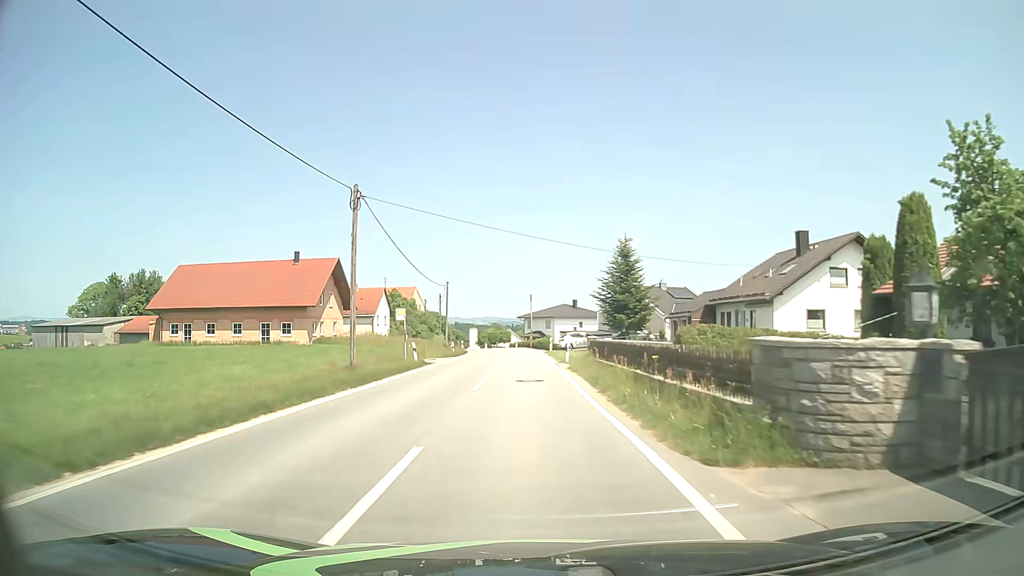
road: tertiary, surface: asphalt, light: Day
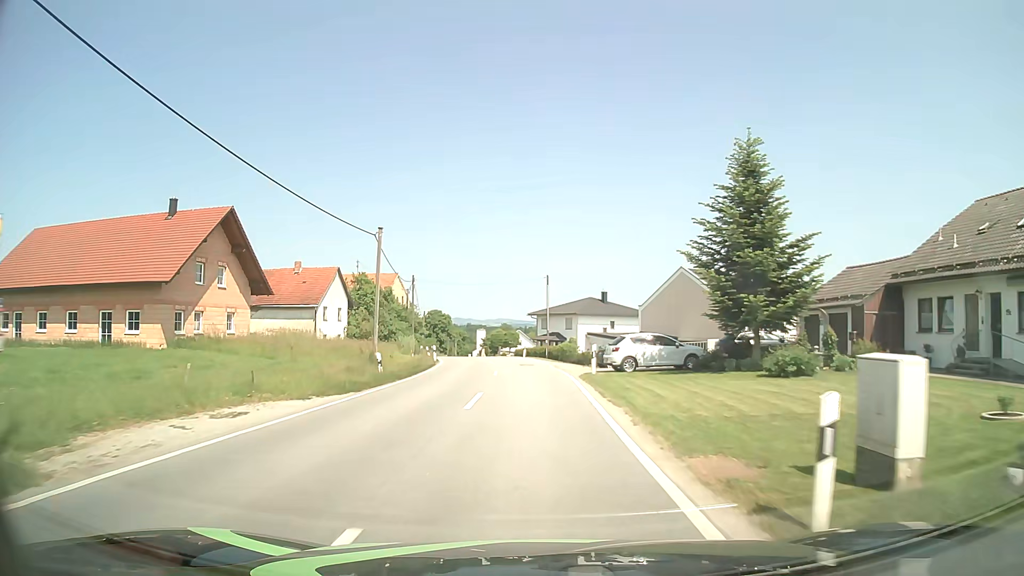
(-0.3, +27.0) m; -1°
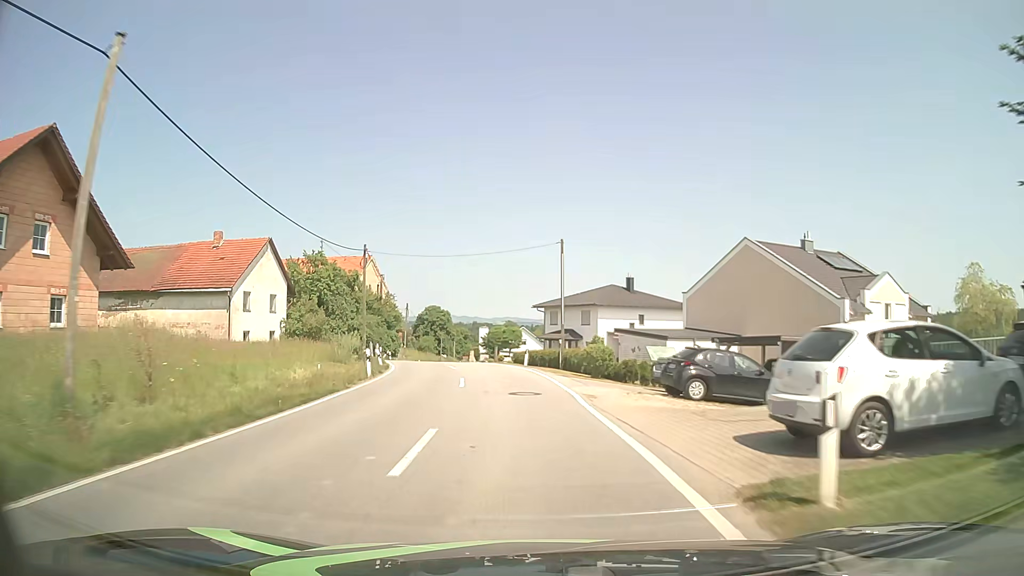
(-0.1, +18.1) m; -1°
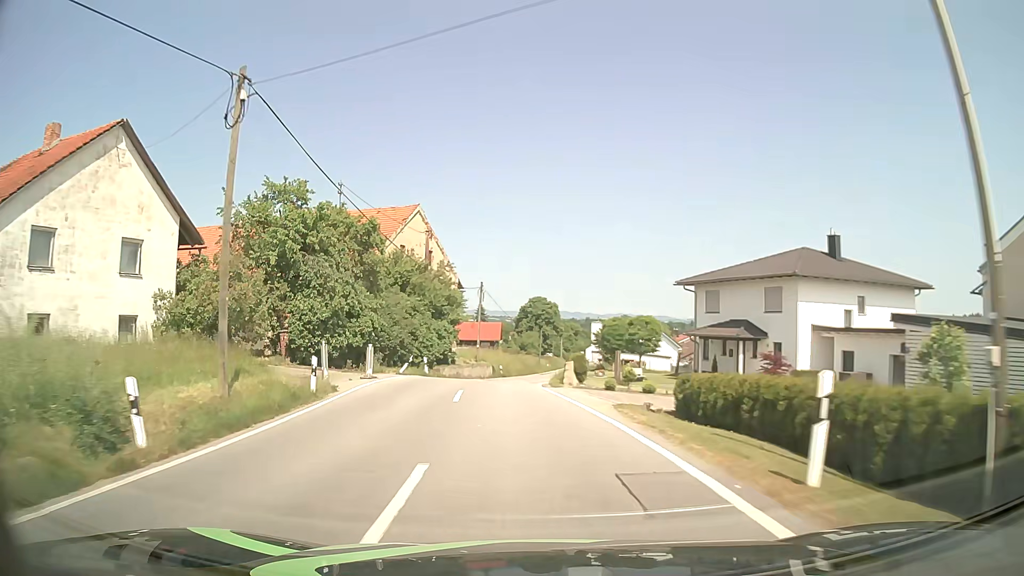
(-1.9, +27.1) m; -10°
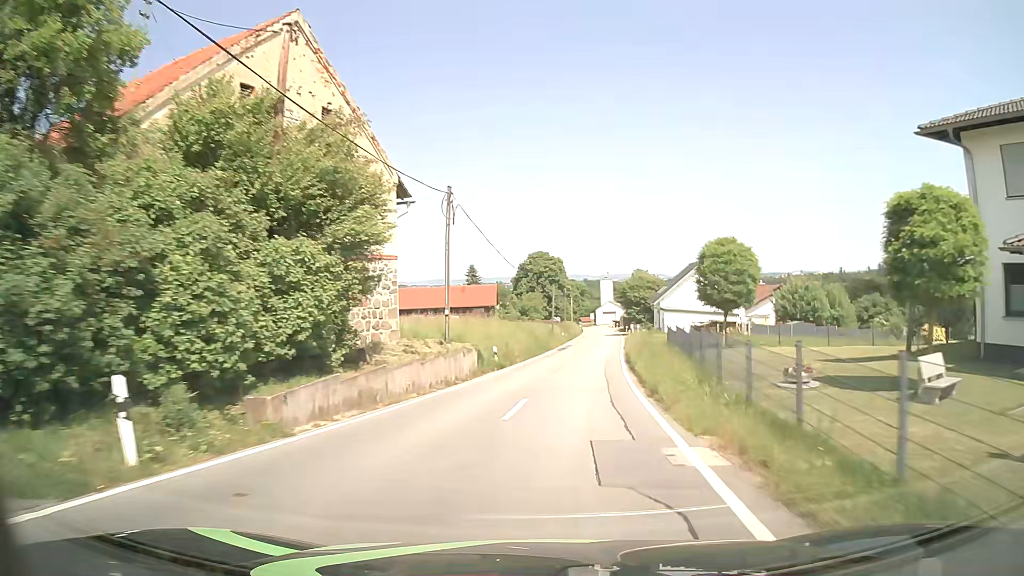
(-1.1, +27.4) m; +1°
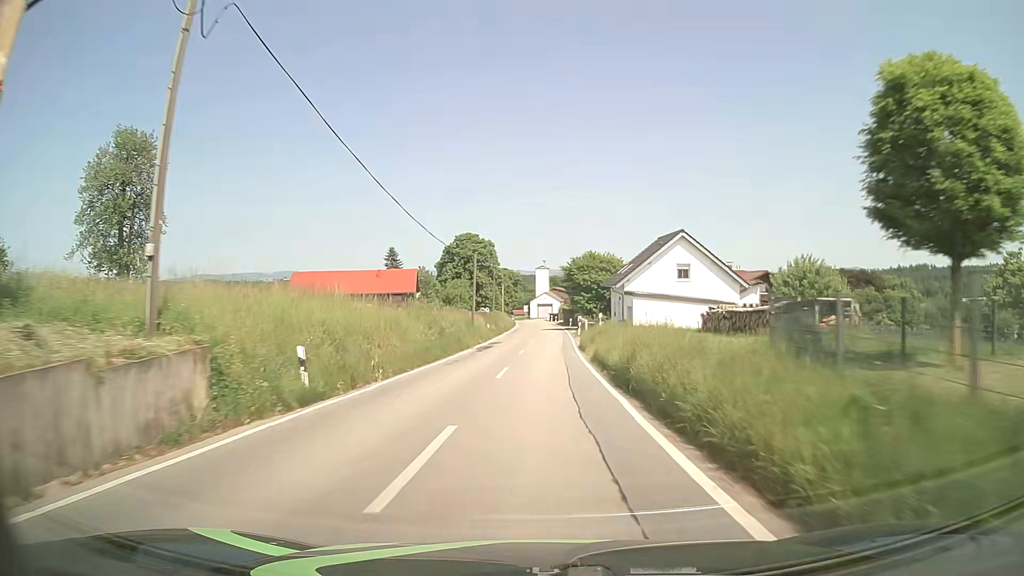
(+0.9, +18.5) m; +5°
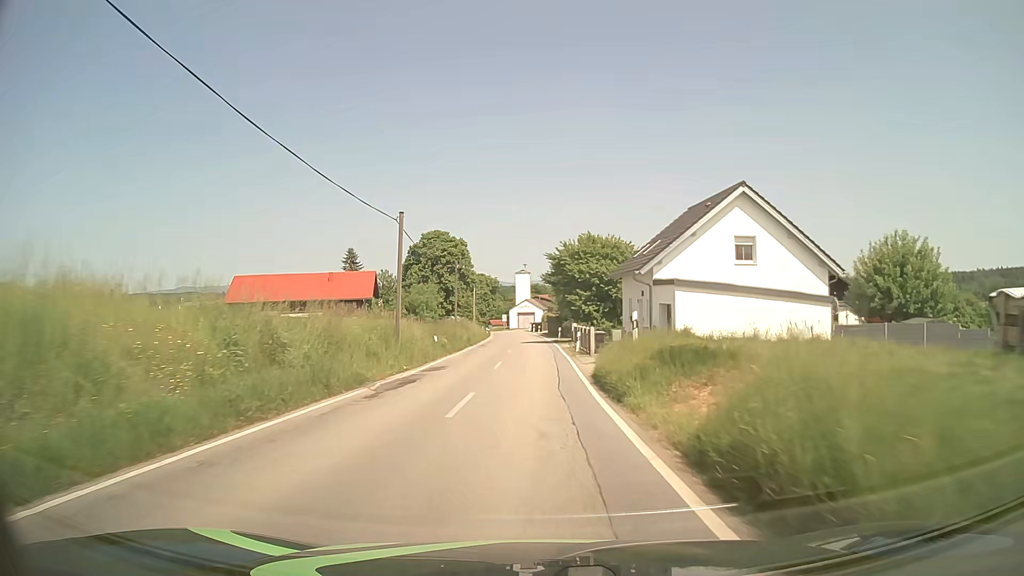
(+0.3, +18.4) m; +2°
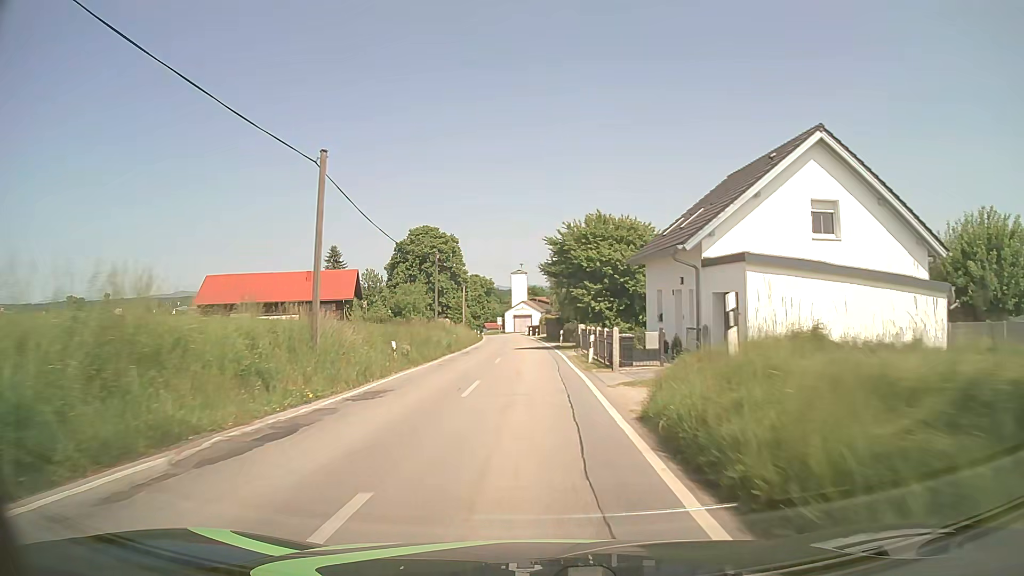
(0.0, +9.1) m; 0°
(0, +10) (0, +20) (0, +30) (0, +40) (0, +50) (-1, +60) (-1, +70) (-2, +80) (-2, +90) (-3, +100) m
